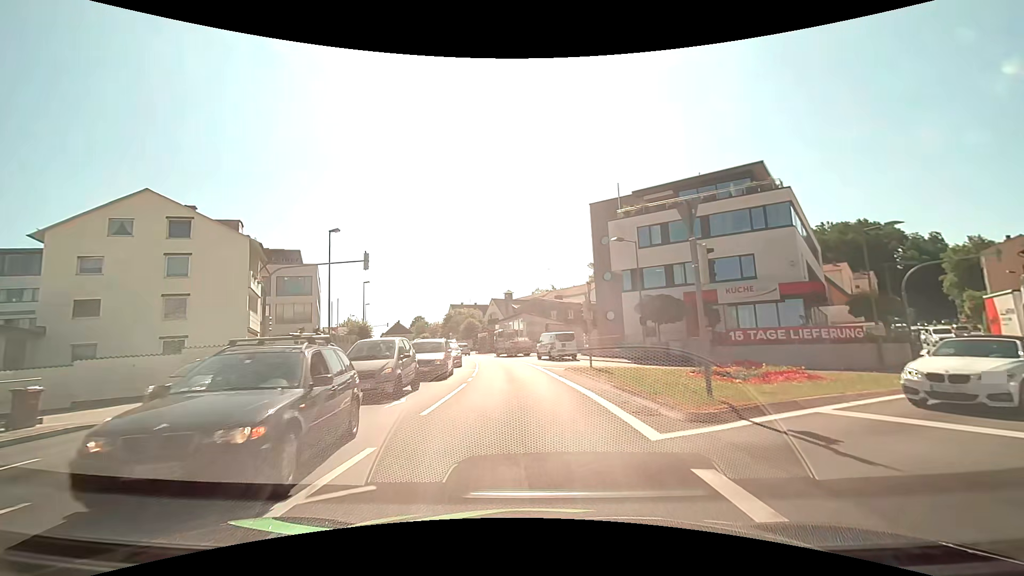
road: tertiary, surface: asphalt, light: Day
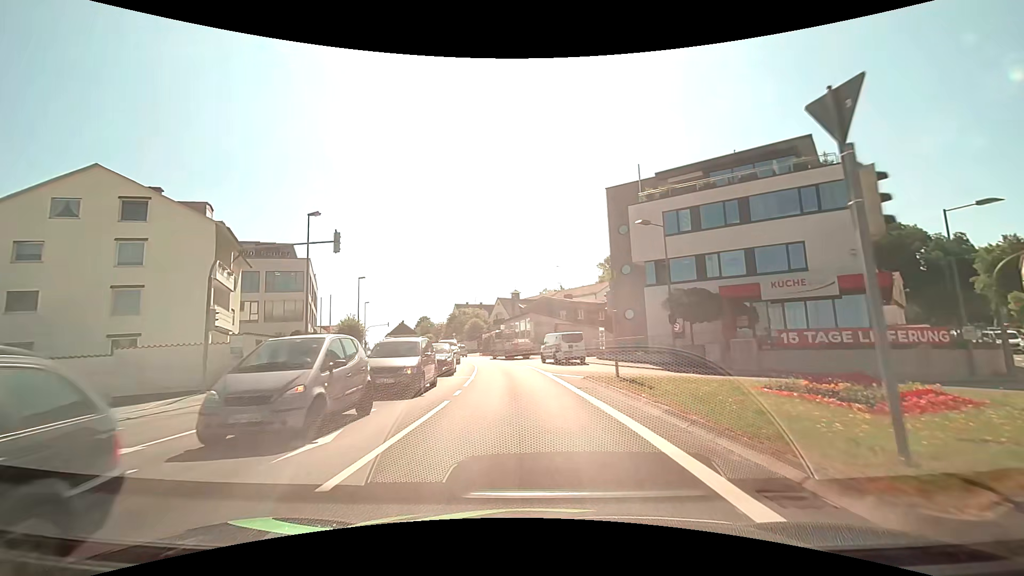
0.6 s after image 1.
(0.0, +5.0) m; -1°
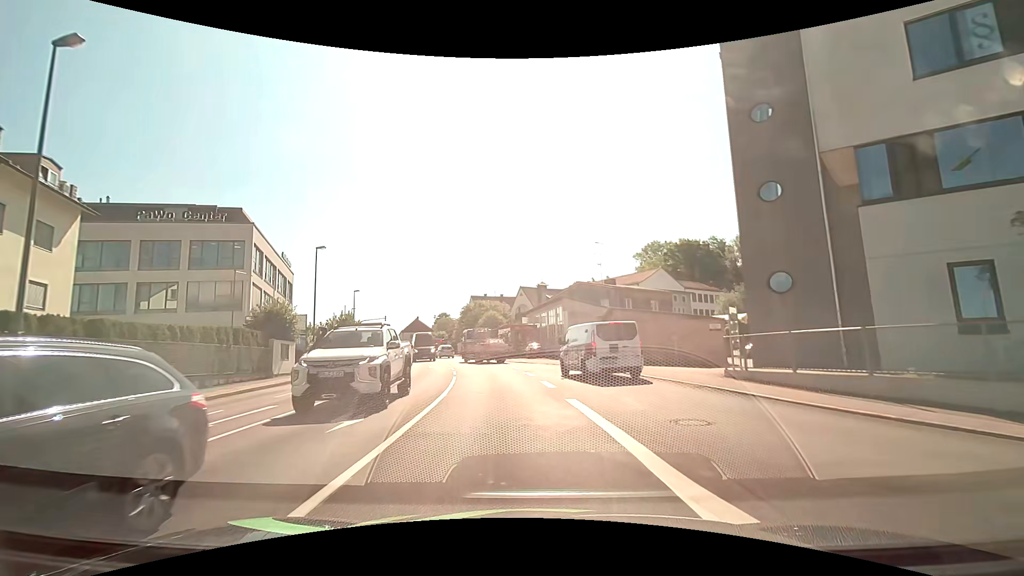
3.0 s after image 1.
(-0.5, +19.2) m; -3°
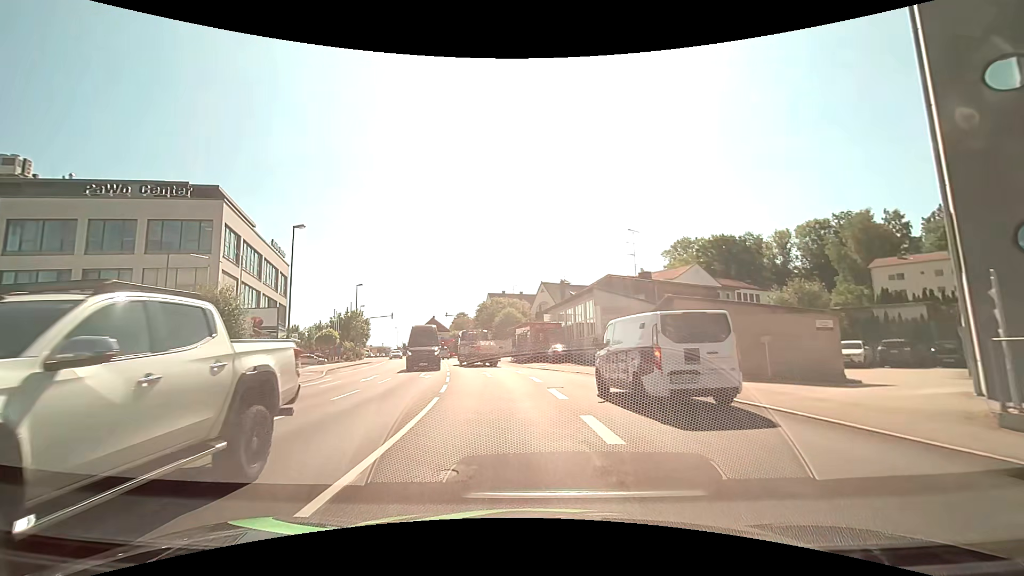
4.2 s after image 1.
(-0.2, +8.1) m; -2°
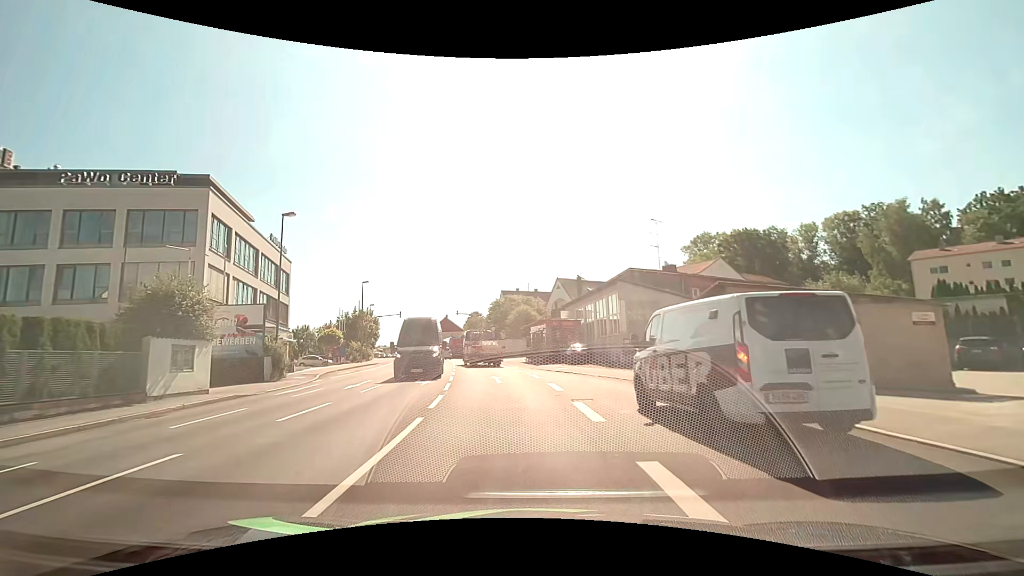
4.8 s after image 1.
(-0.1, +3.9) m; -2°
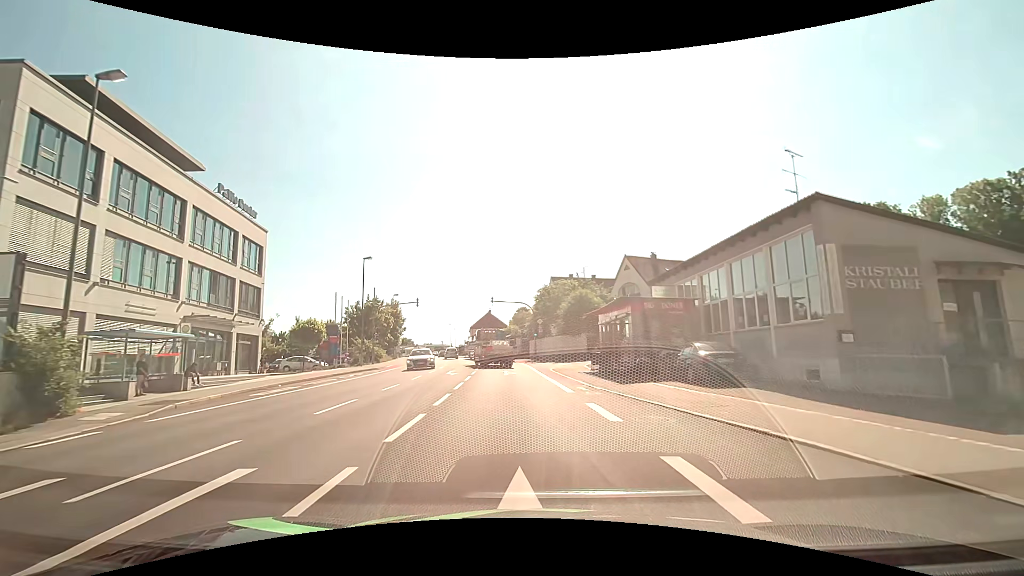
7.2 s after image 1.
(-0.8, +17.8) m; -6°
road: tertiary_link
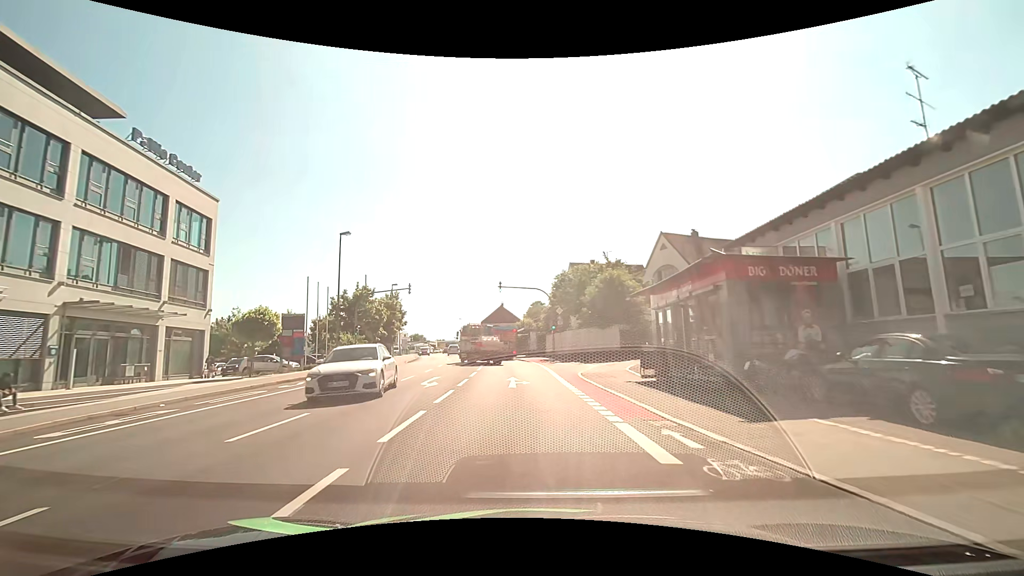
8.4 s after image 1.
(-0.1, +9.5) m; -1°
